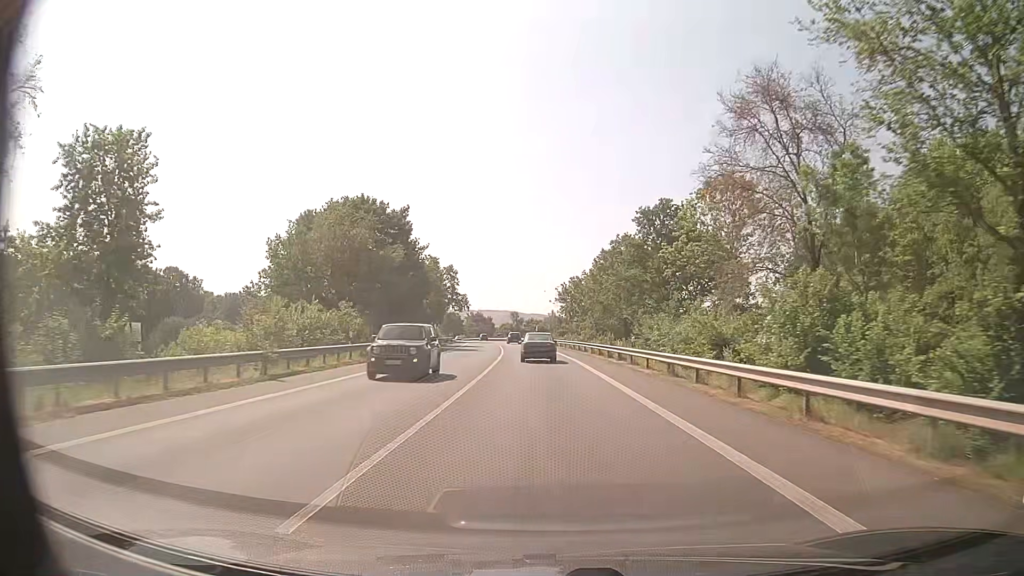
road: primary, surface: asphalt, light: Day
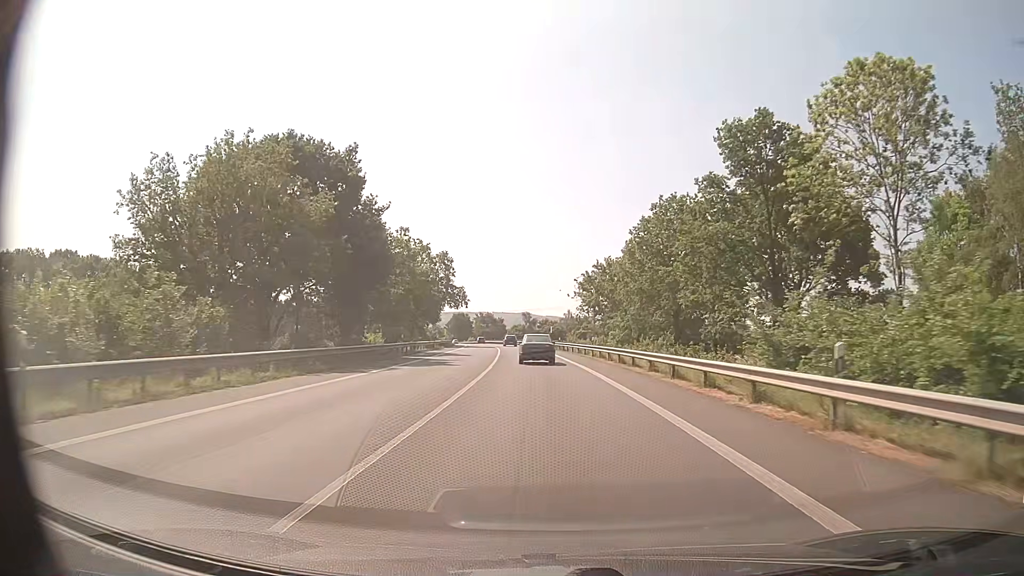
(-0.3, +21.3) m; -1°
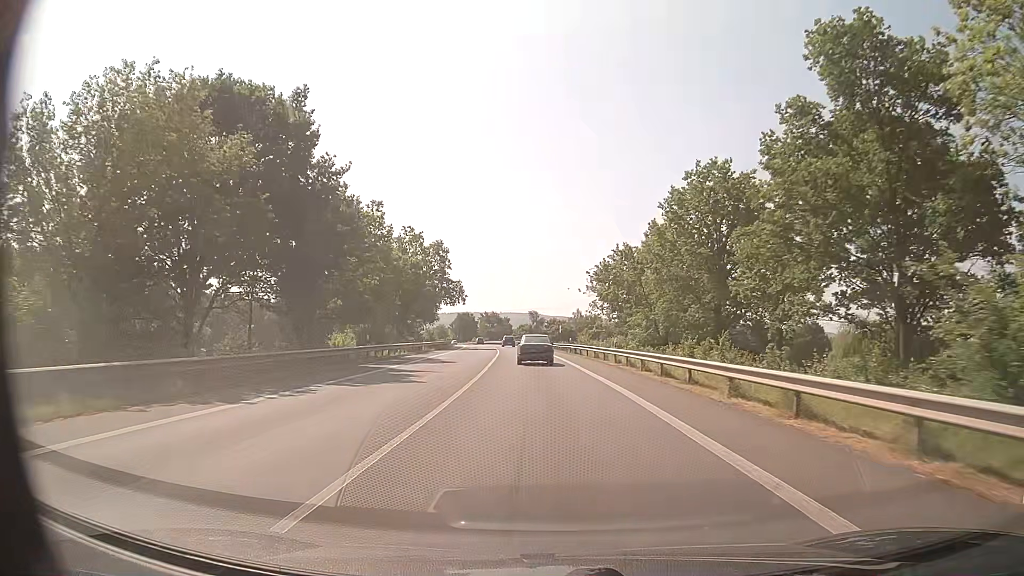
(-0.1, +10.6) m; -1°
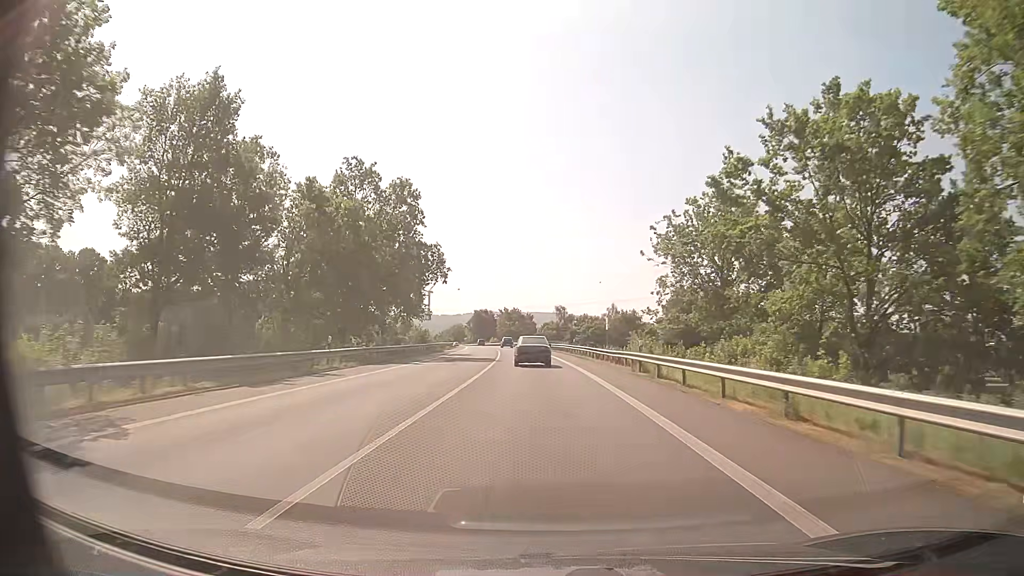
(-0.6, +31.7) m; -2°
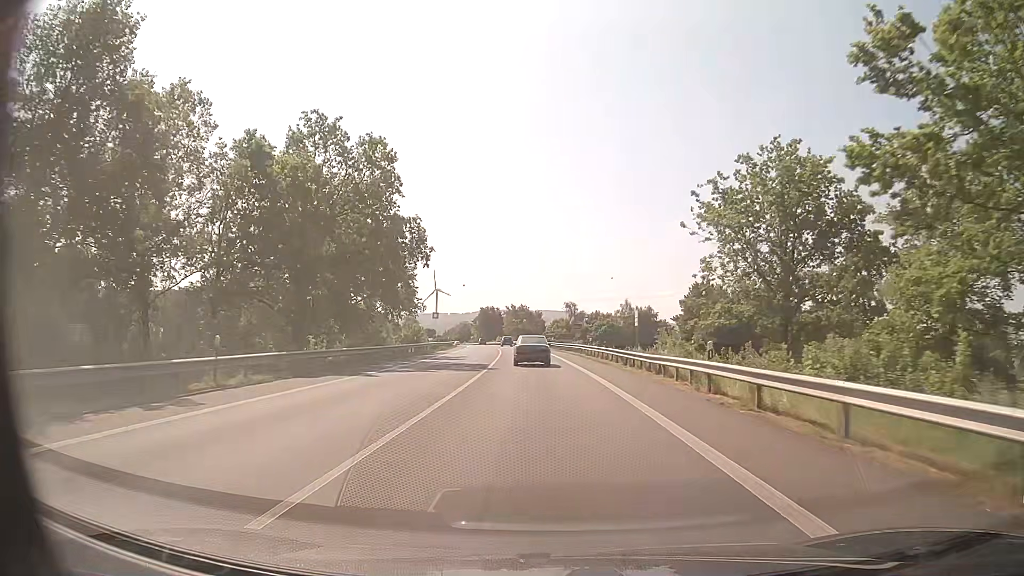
(-0.1, +10.6) m; -1°
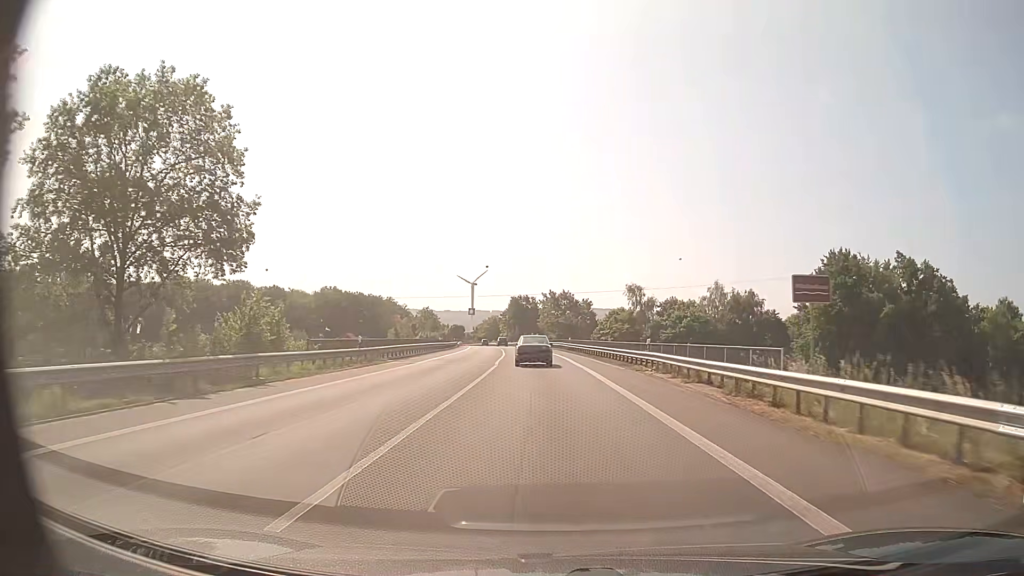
(-1.8, +53.0) m; -4°
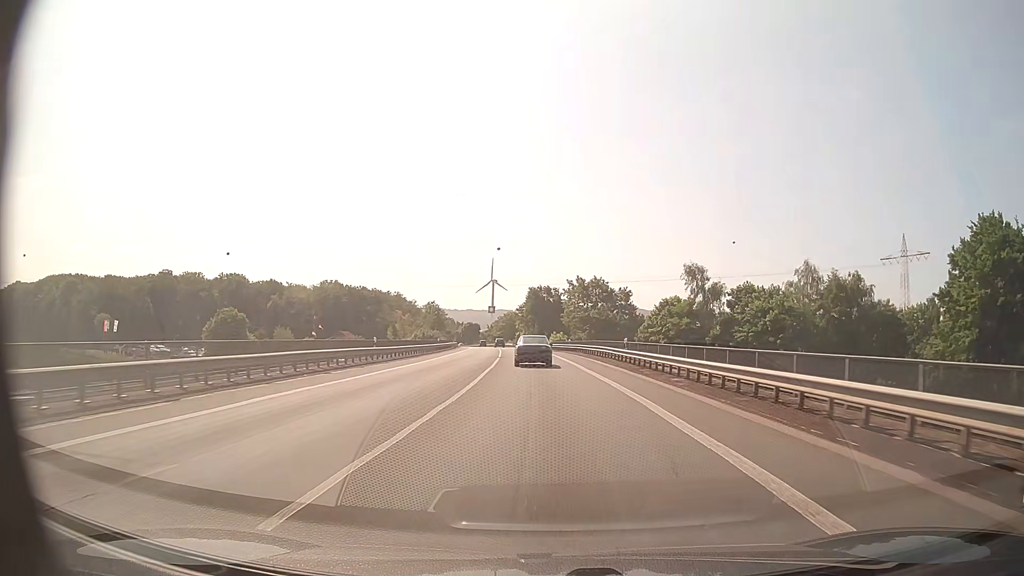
(-0.5, +32.1) m; -2°
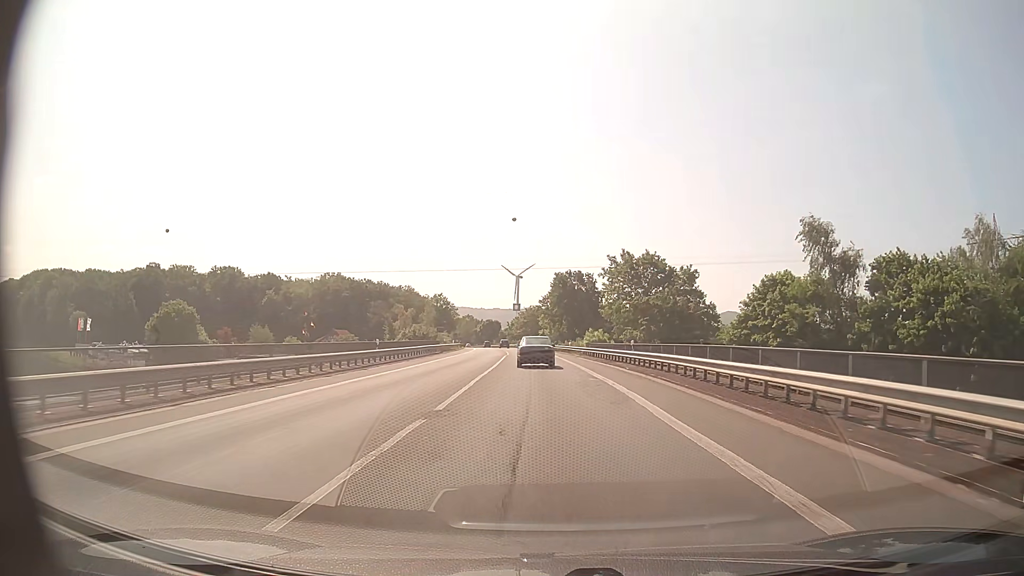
(-0.7, +32.5) m; -2°
(0, +10) (0, +20) (0, +30) (-1, +40) (-1, +50) (-2, +60) (-2, +70) (-3, +80) (-4, +90) (-5, +100) m
